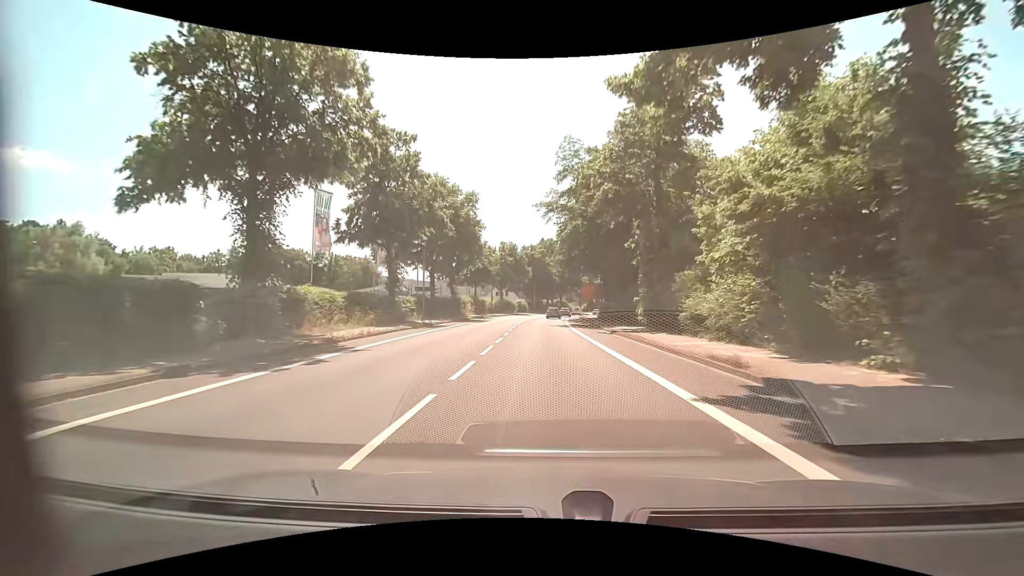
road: primary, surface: asphalt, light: Day
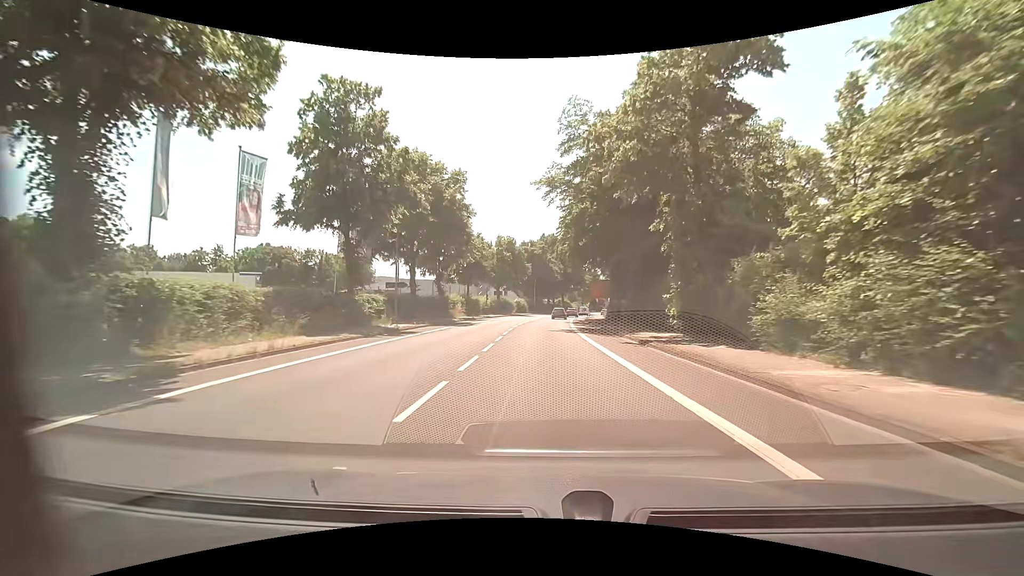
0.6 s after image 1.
(0.0, +7.8) m; -1°
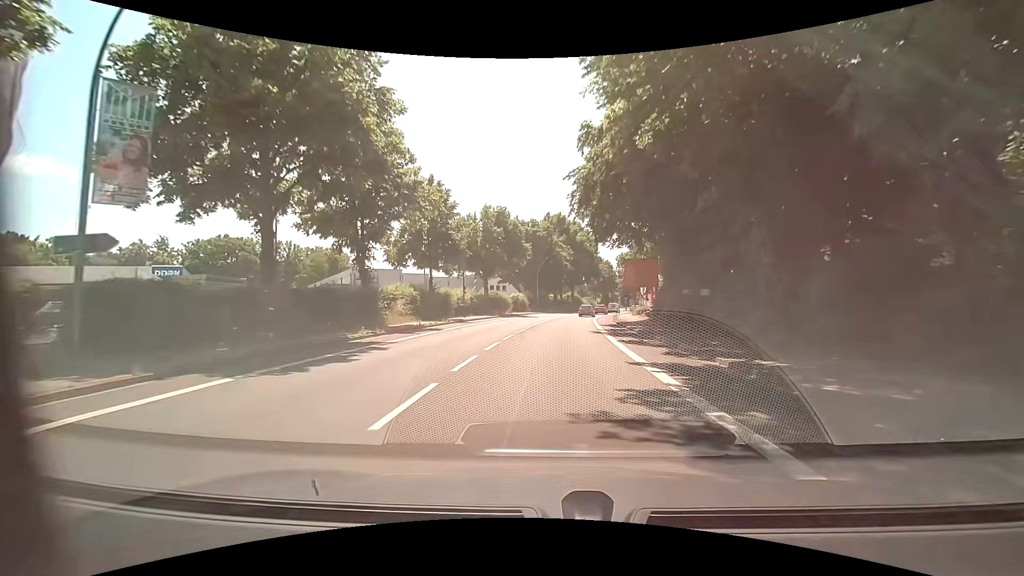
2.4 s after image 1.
(+0.1, +23.0) m; 0°
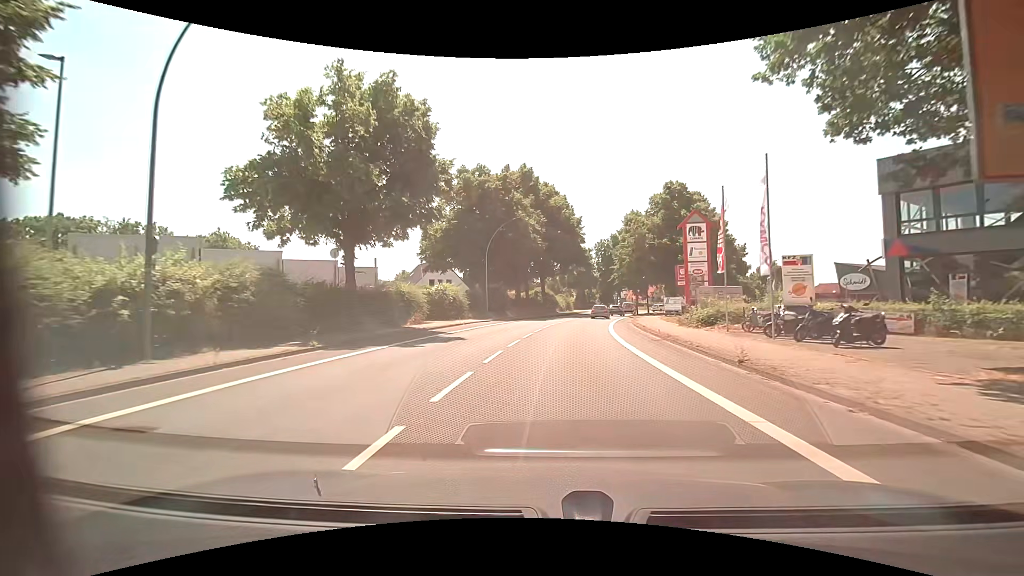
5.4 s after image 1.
(+0.9, +33.9) m; +5°
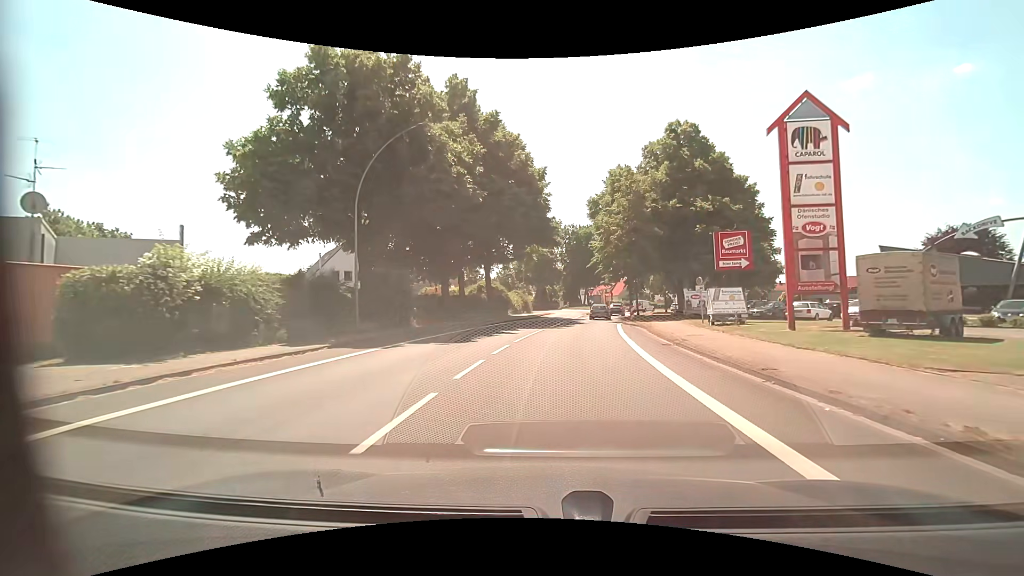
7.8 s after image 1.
(+0.9, +24.7) m; +4°
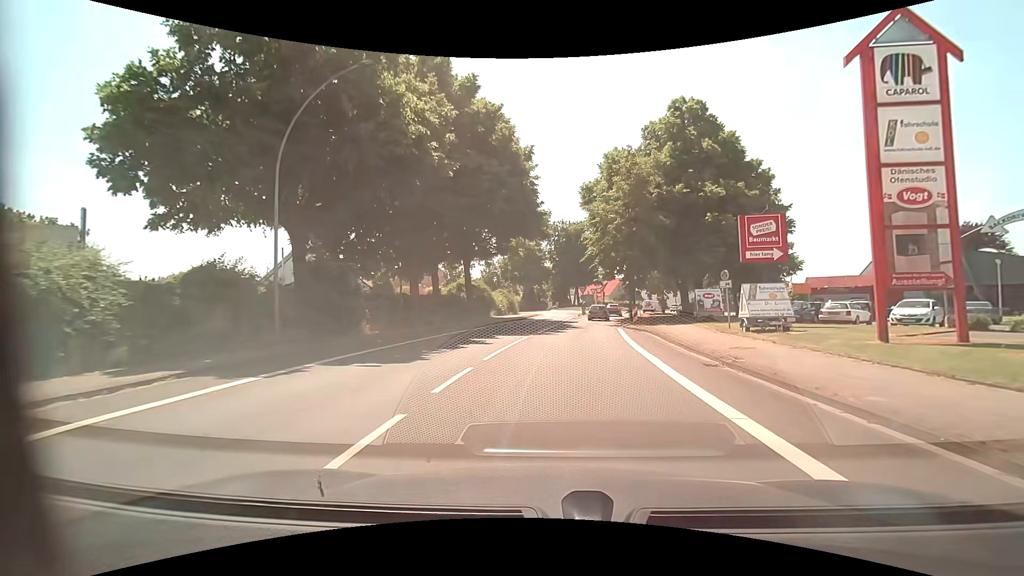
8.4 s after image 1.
(+0.1, +5.9) m; +2°
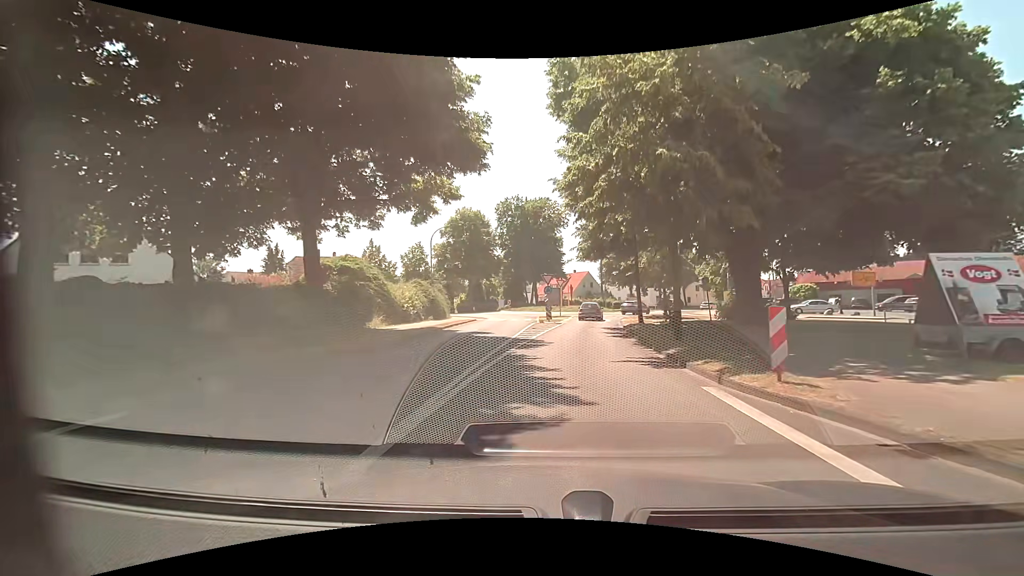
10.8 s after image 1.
(+0.8, +22.8) m; +5°
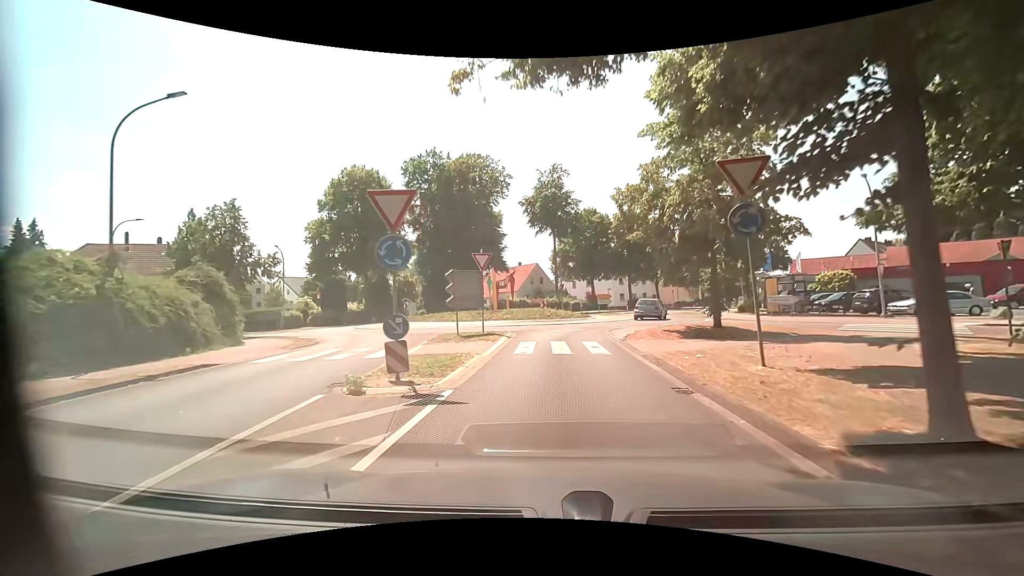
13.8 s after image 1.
(+1.6, +24.9) m; +5°
(0, +10) (+1, +20) (+4, +29) (+7, +39) (+10, +48) (+13, +58) (+18, +67) (+23, +75) (+29, +83) (+35, +92) m
